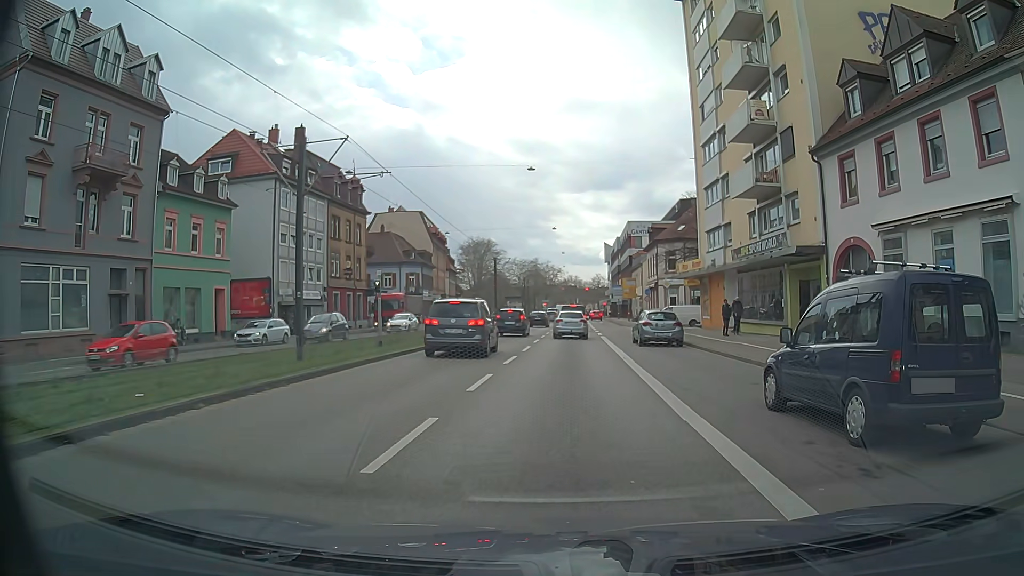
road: primary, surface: asphalt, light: Day
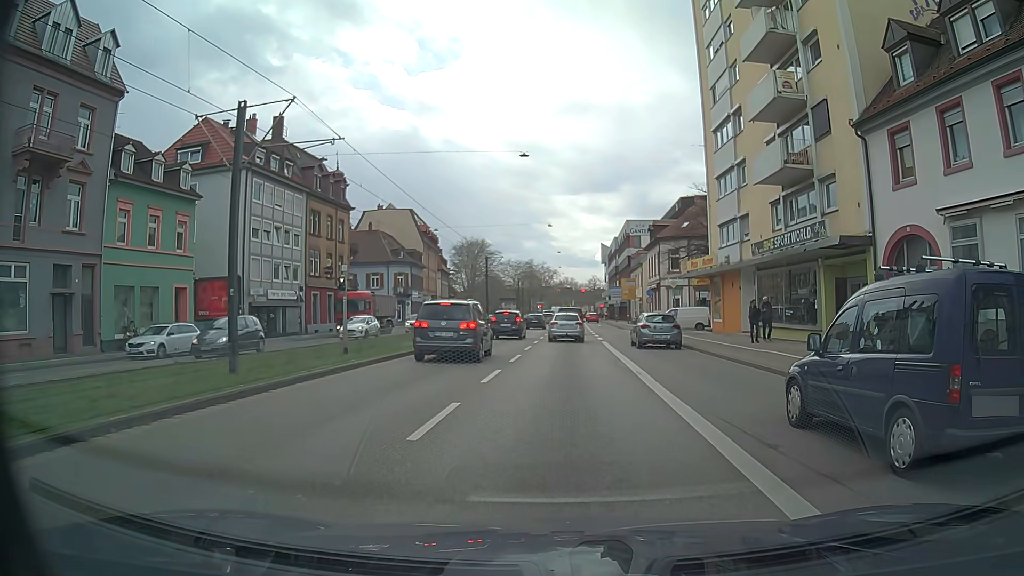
(-0.1, +4.3) m; -1°
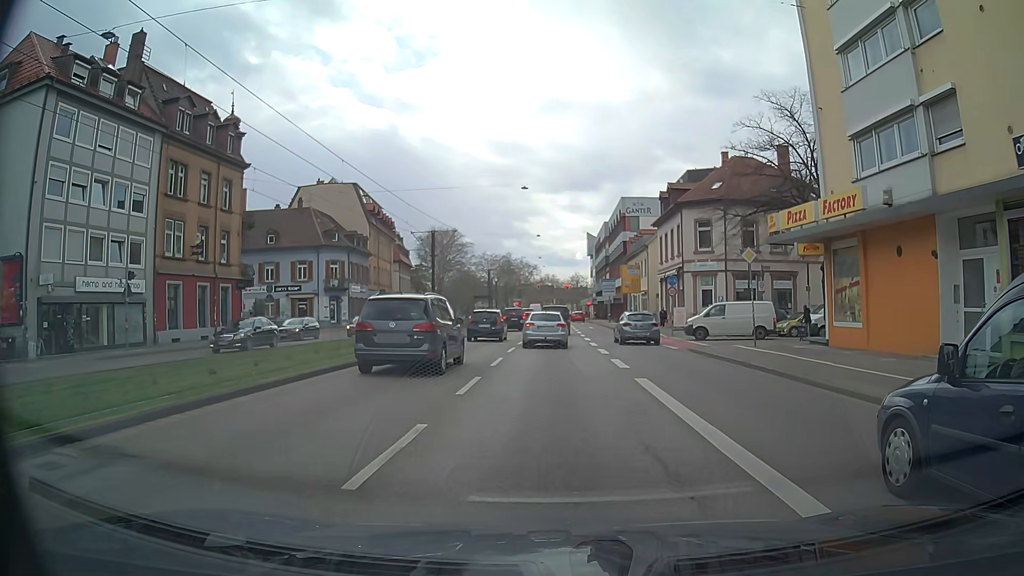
(+0.4, +20.1) m; +1°
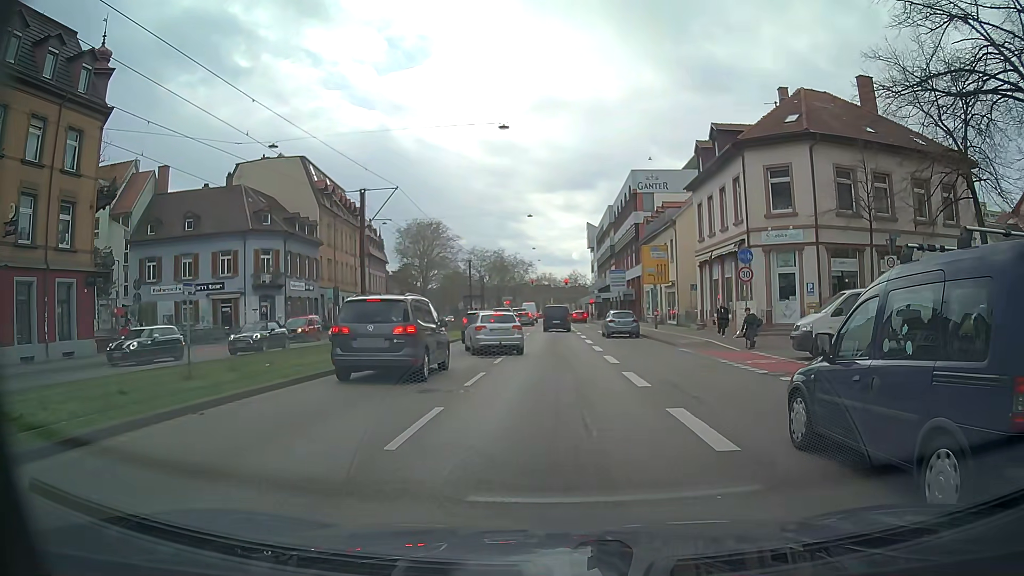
(0.0, +16.3) m; -1°
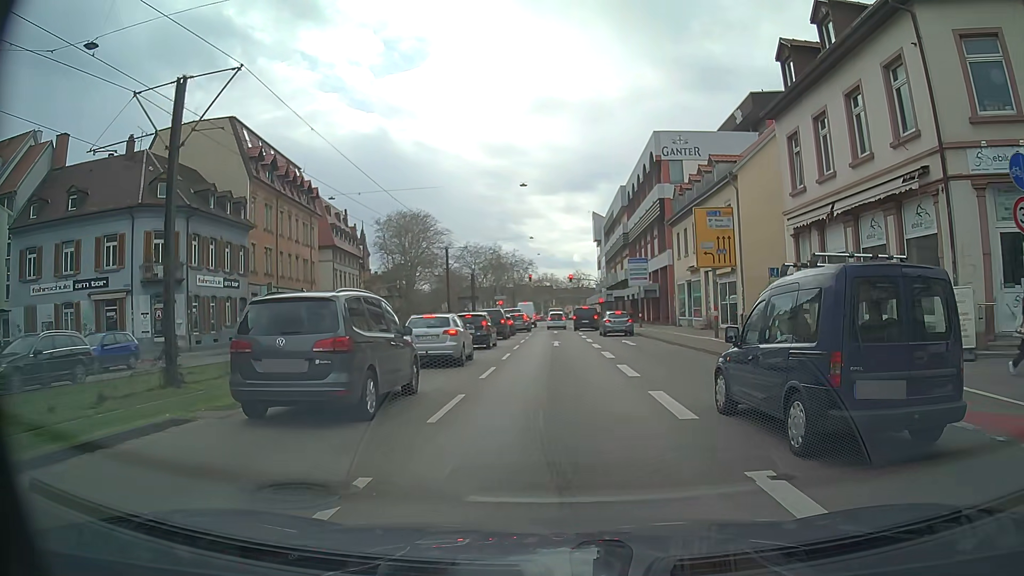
(+0.4, +16.1) m; +1°
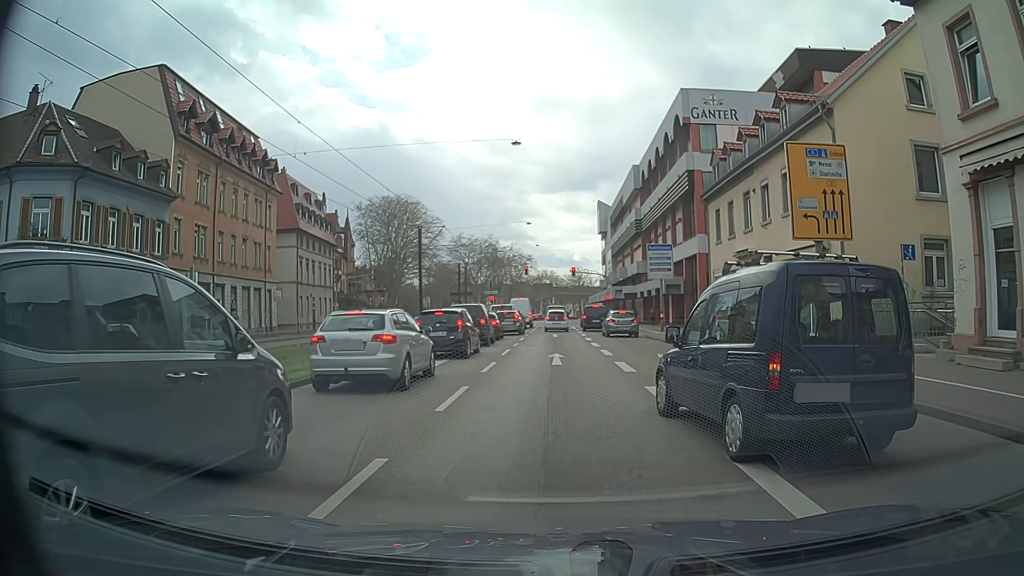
(+0.1, +11.4) m; 0°
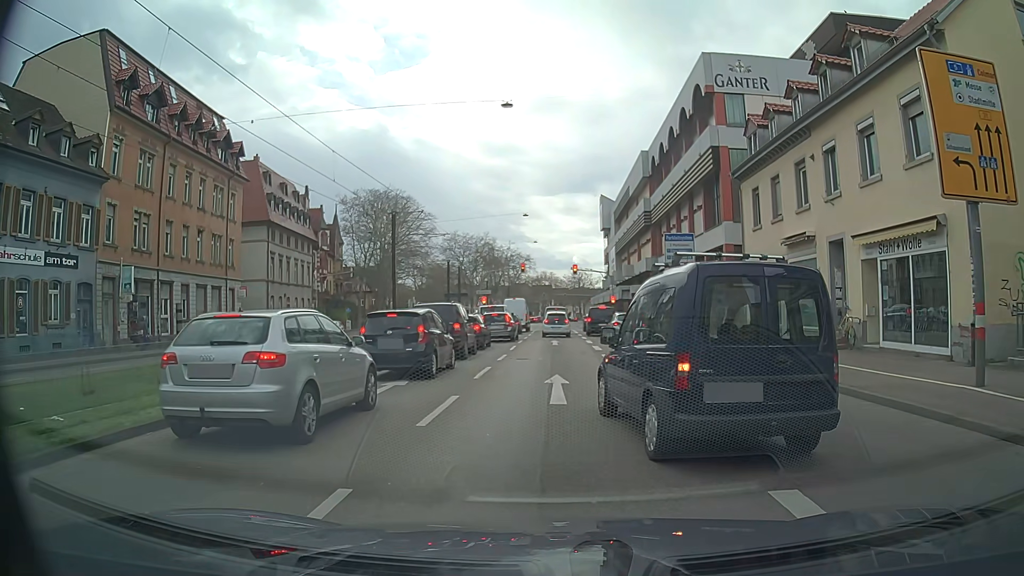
(+0.1, +7.0) m; +2°
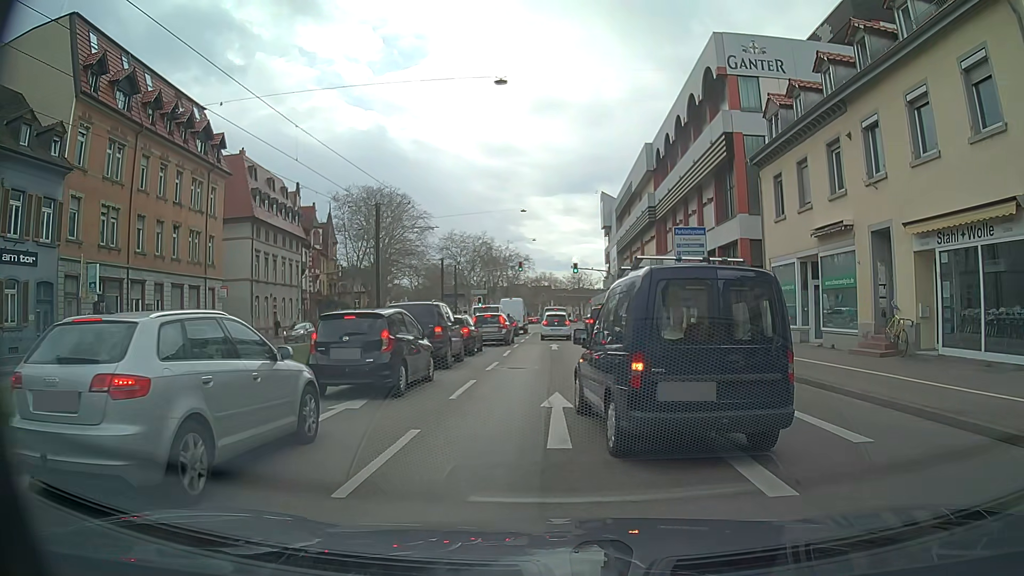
(0.0, +3.1) m; 0°
(0, +10) (0, +20) (0, +30) (0, +40) (0, +50) (0, +60) (0, +70) (0, +80) (0, +90) (0, +100) m
